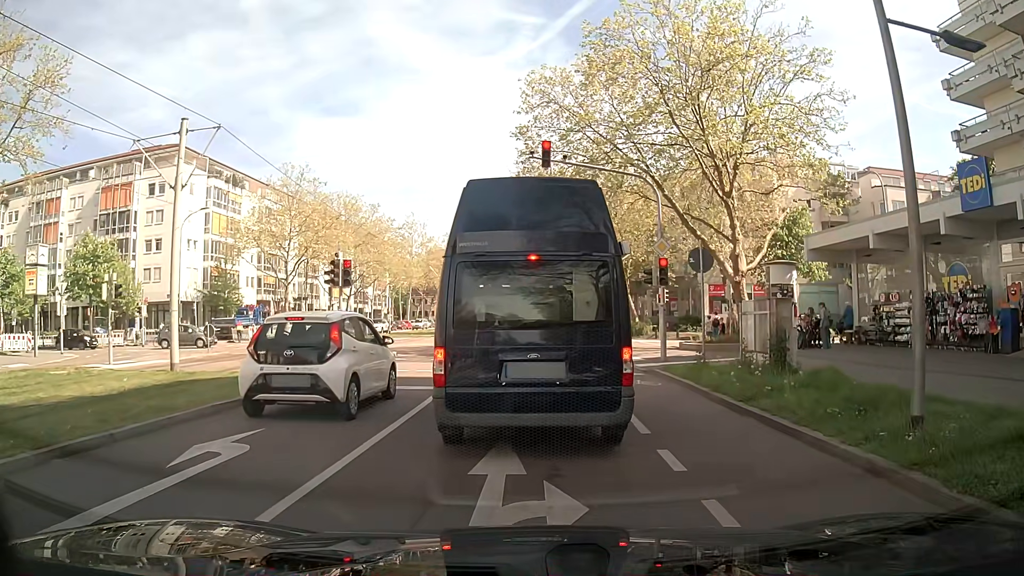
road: tertiary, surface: asphalt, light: Day
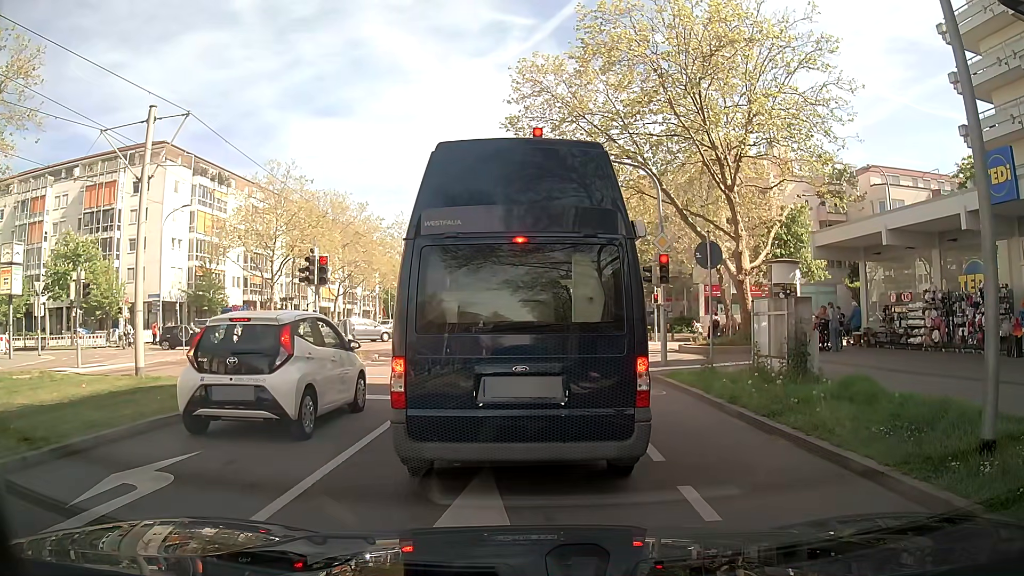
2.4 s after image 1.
(0.0, +1.4) m; 0°
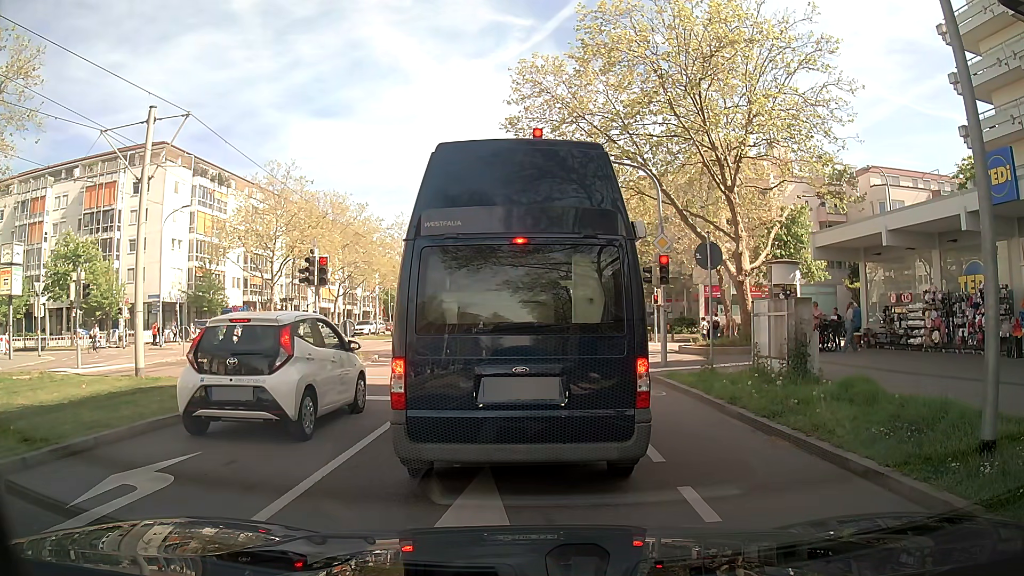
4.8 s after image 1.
(0.0, +0.1) m; 0°
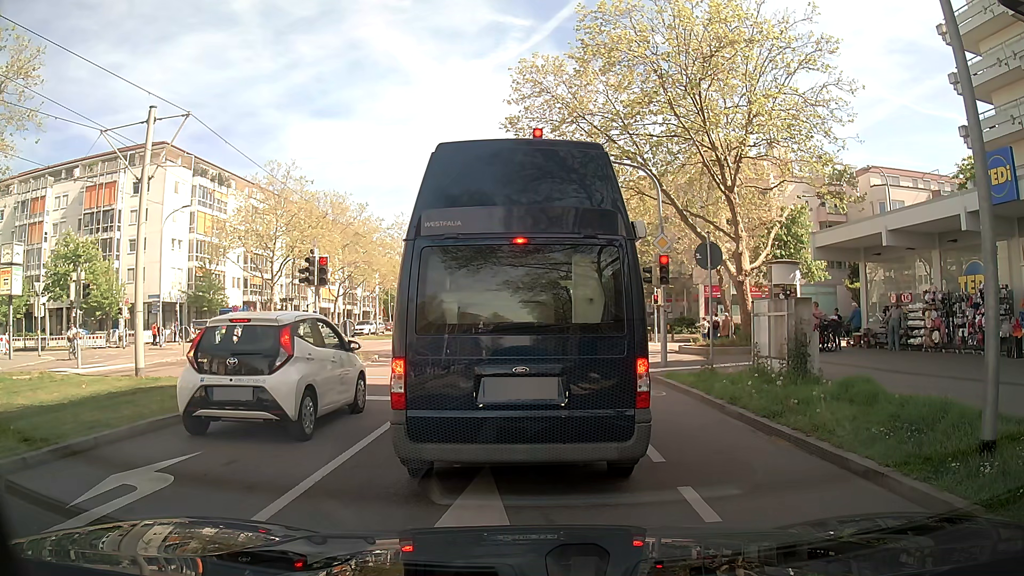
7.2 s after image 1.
(0.0, 0.0) m; 0°
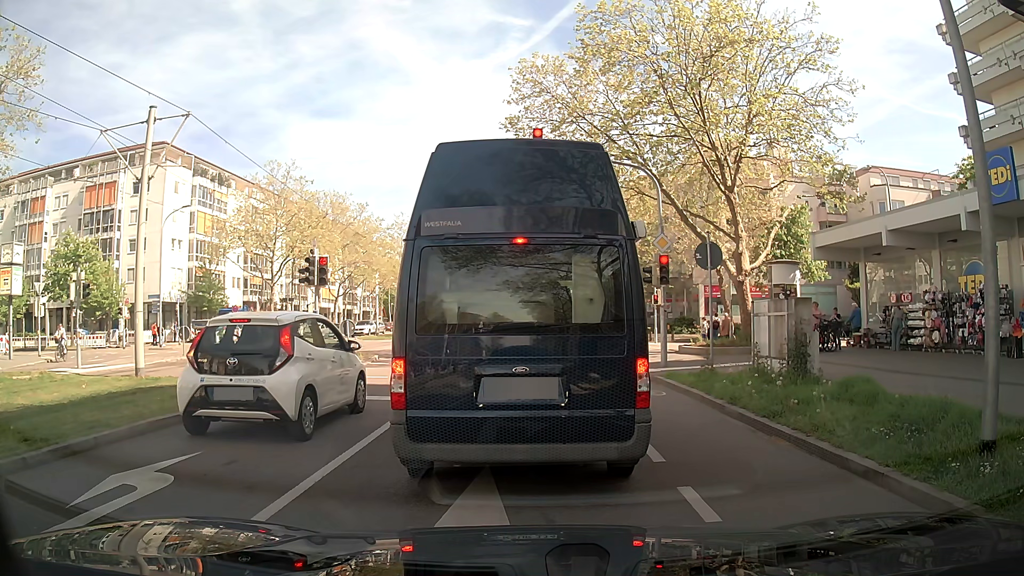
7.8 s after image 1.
(0.0, 0.0) m; 0°
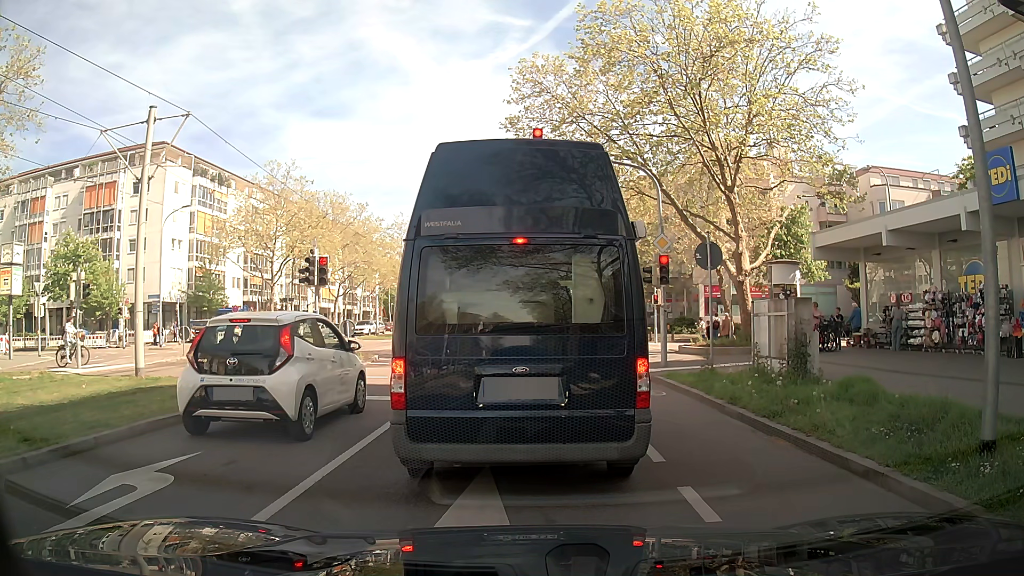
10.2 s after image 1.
(0.0, 0.0) m; 0°
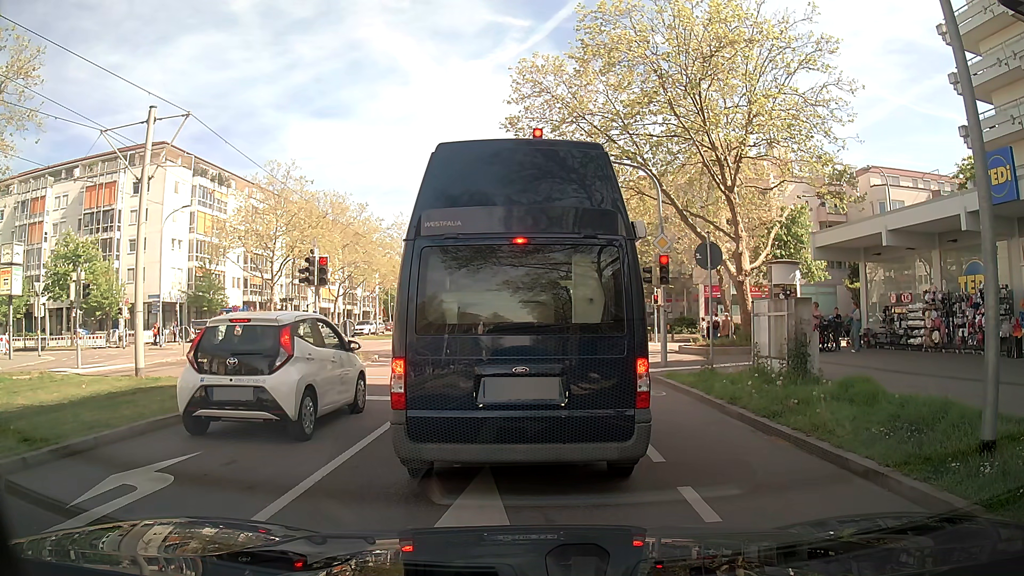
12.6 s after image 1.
(0.0, 0.0) m; 0°
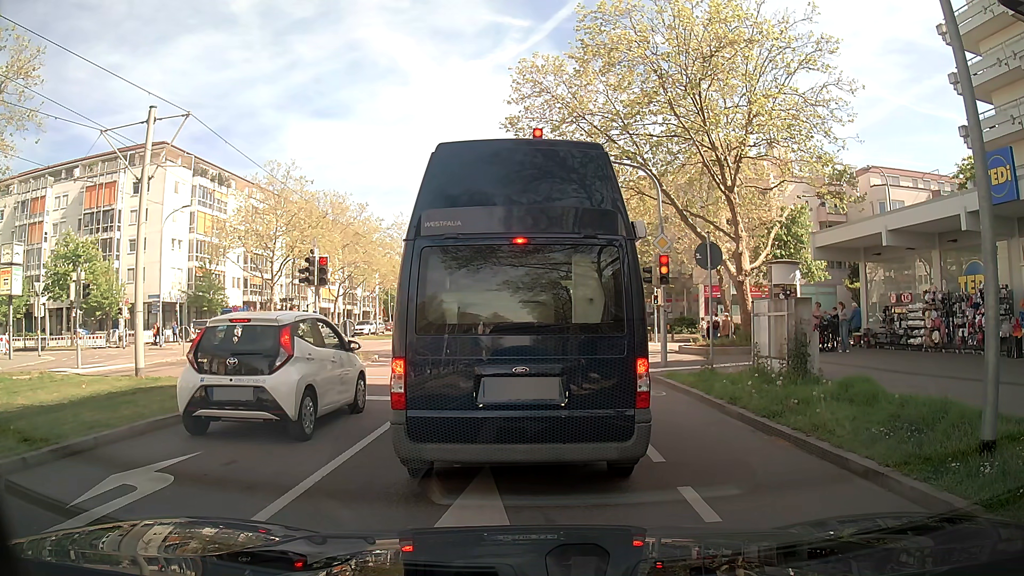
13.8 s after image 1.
(0.0, 0.0) m; 0°
